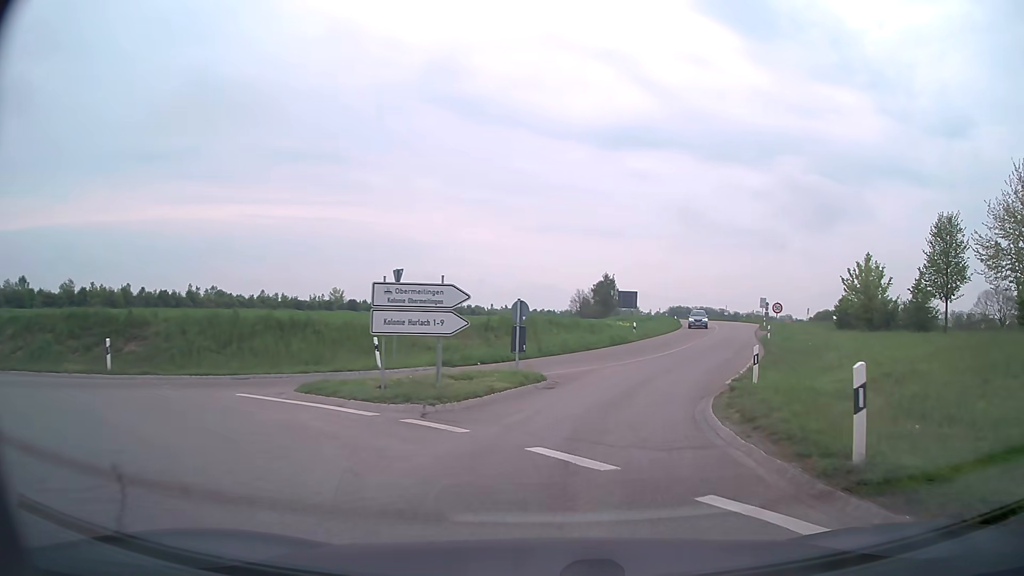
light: Day
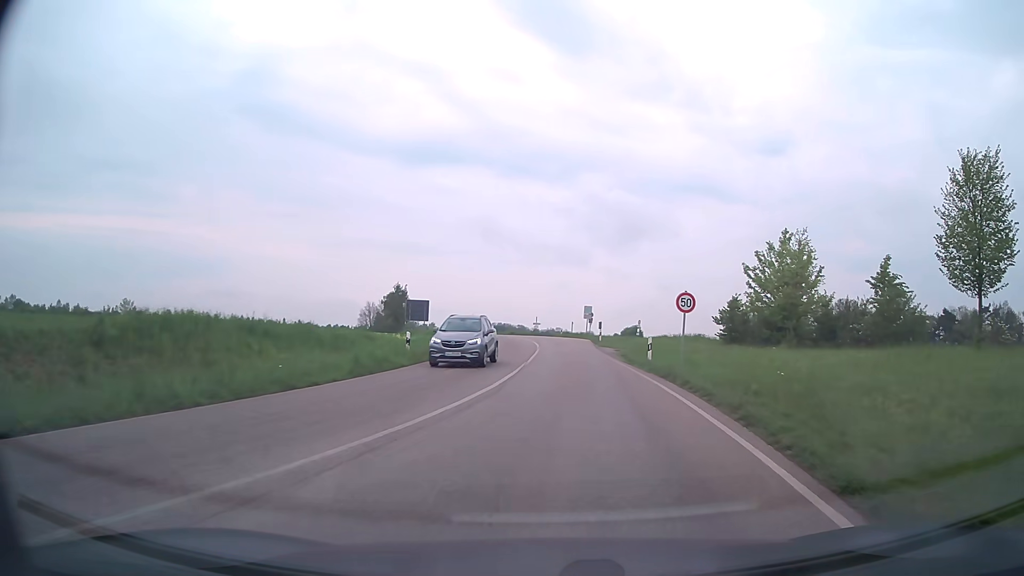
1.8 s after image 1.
(+2.9, +18.4) m; +17°
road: secondary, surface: asphalt
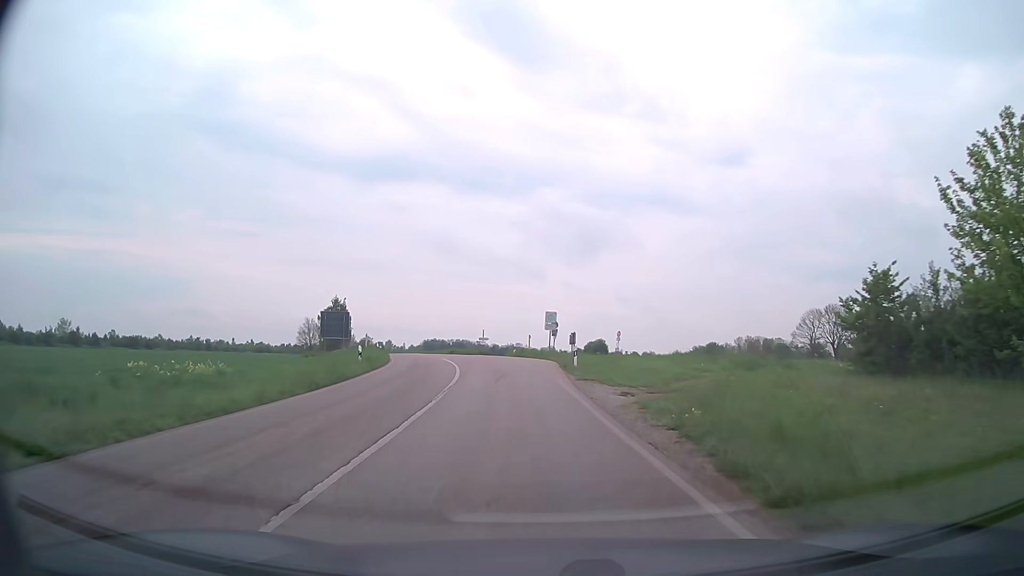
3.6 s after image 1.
(+1.1, +21.3) m; +3°
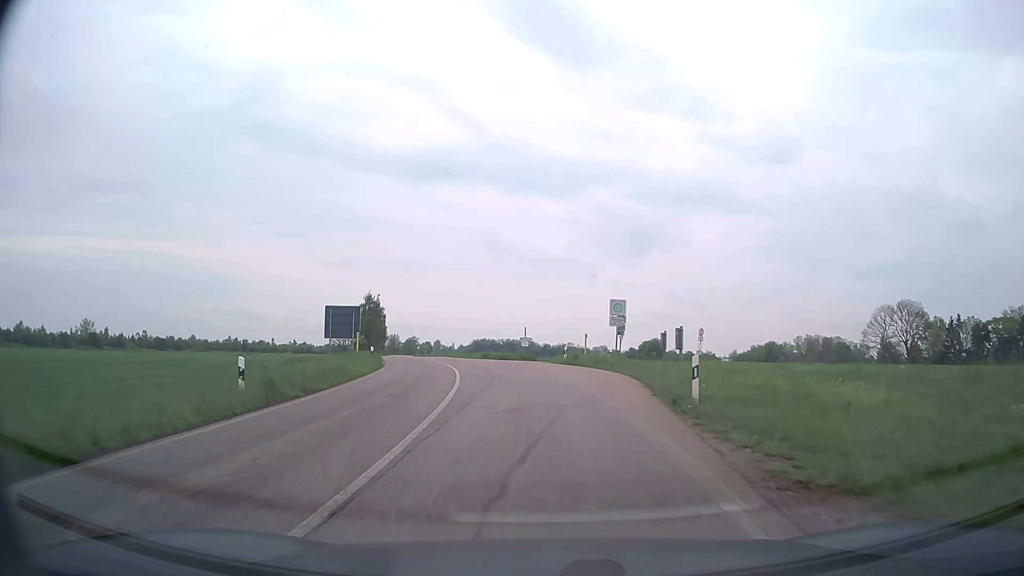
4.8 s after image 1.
(-0.5, +15.4) m; -4°
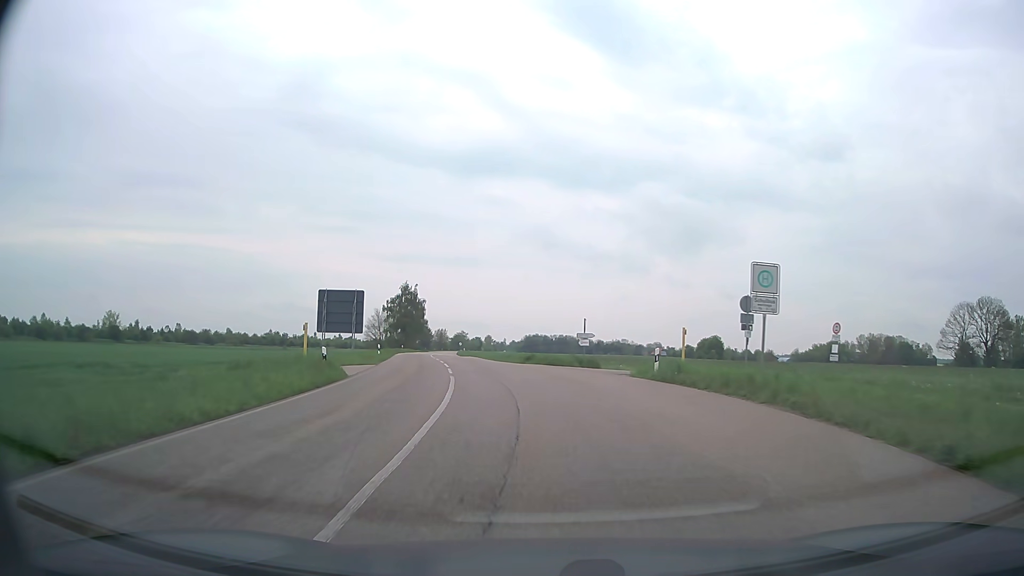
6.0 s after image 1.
(-0.7, +16.0) m; -4°
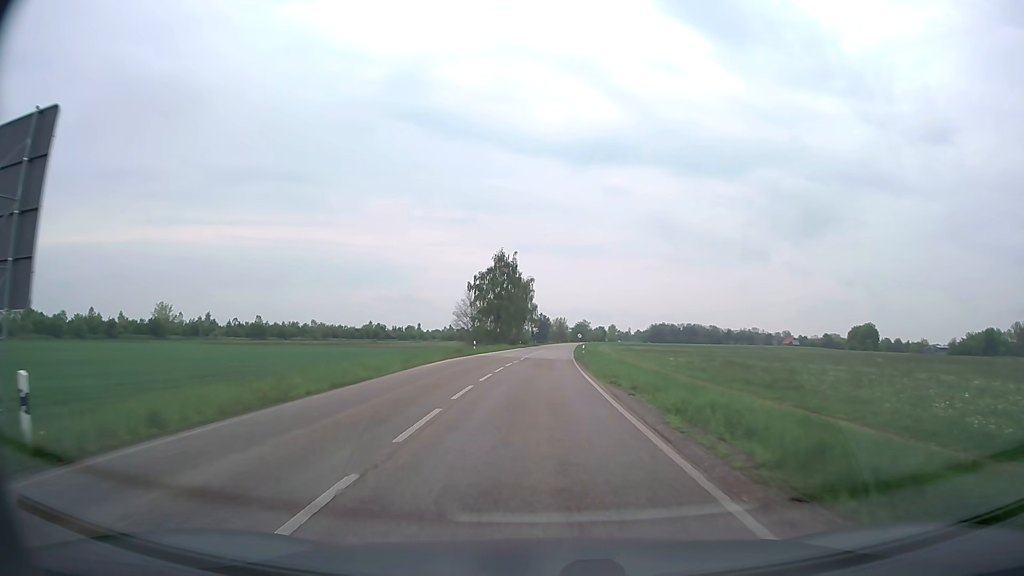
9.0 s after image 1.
(-4.3, +40.9) m; -10°
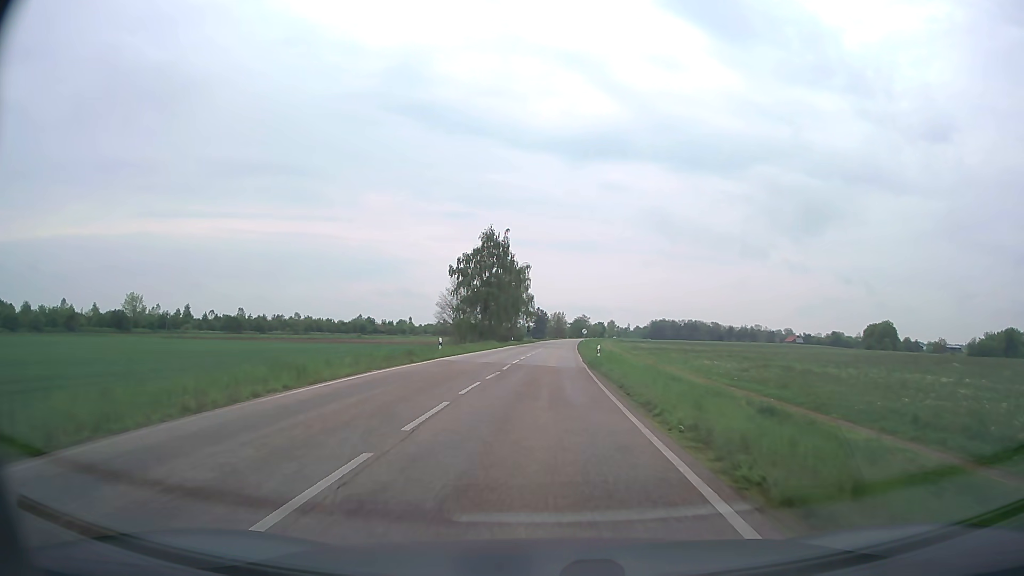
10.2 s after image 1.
(0.0, +17.2) m; 0°
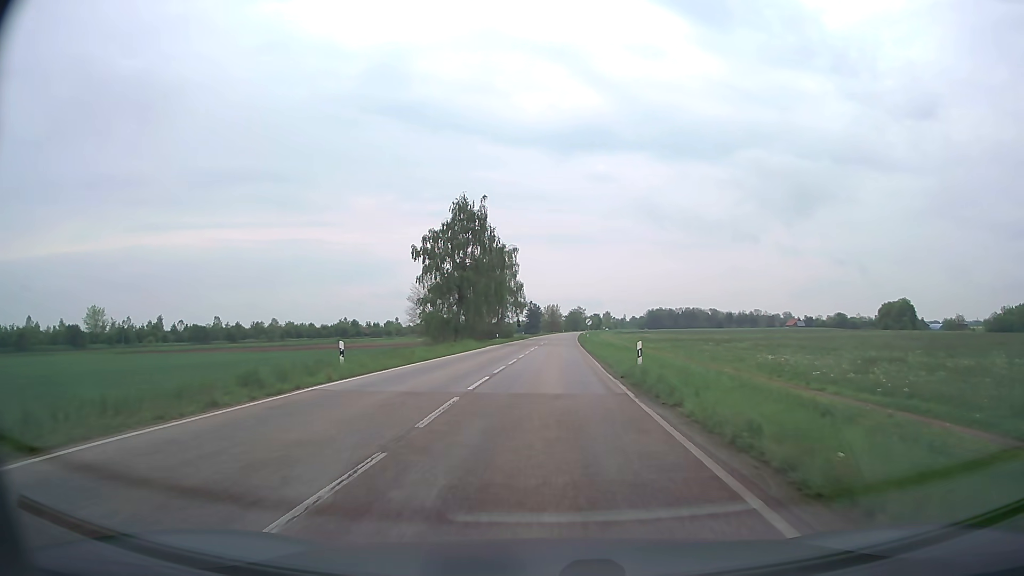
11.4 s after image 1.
(+0.1, +17.9) m; +1°
(0, +10) (0, +20) (0, +30) (+1, +40) (+1, +50) (+1, +60) (+2, +70) (+2, +80) (+3, +90) (+3, +100) m
